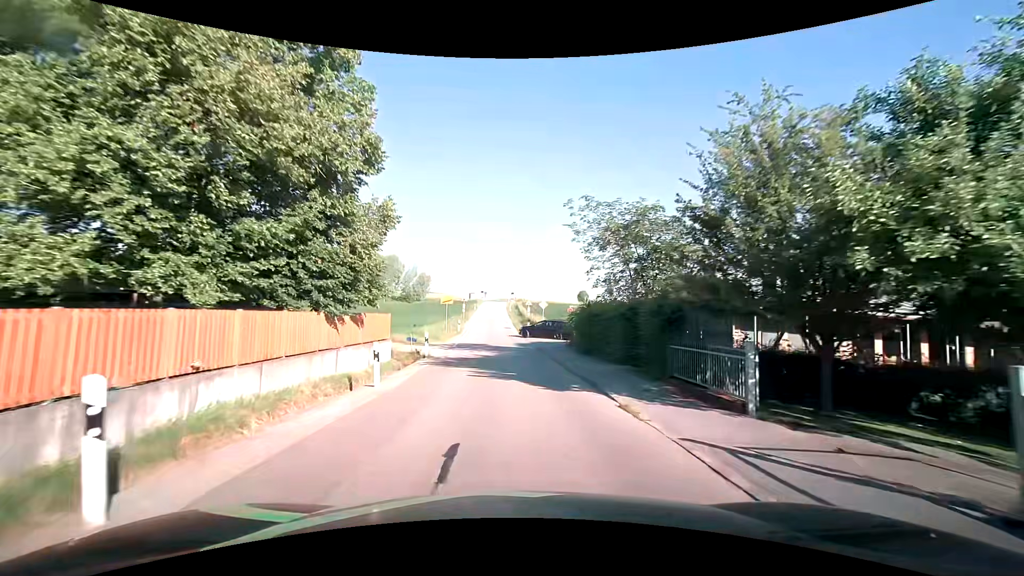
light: Day
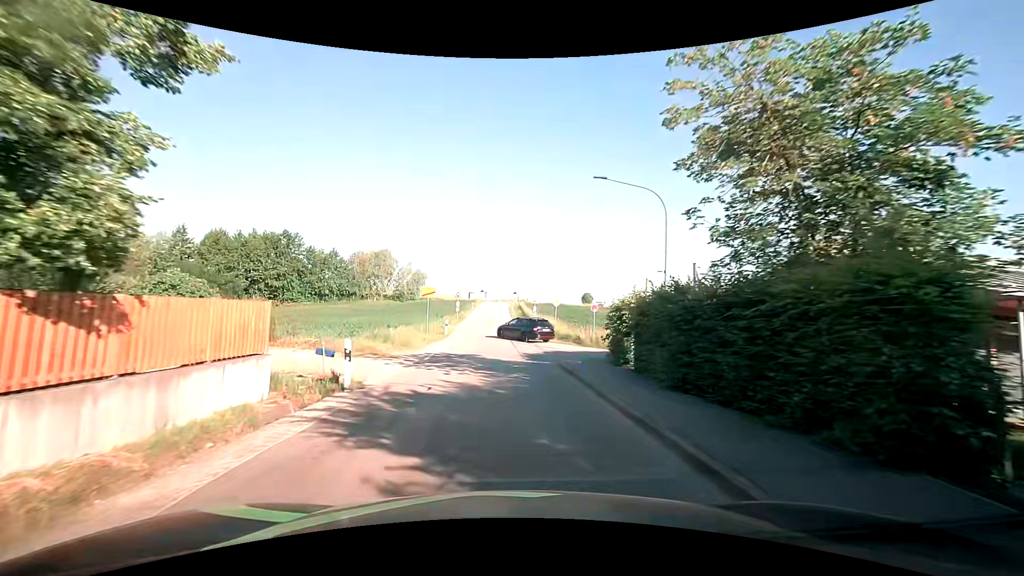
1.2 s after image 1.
(+0.1, +10.4) m; 0°
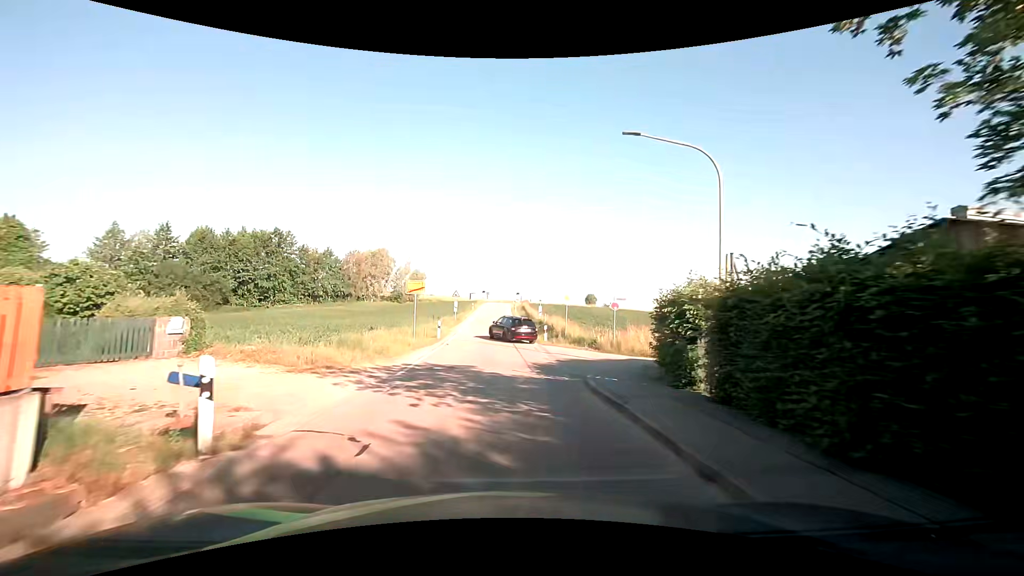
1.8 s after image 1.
(0.0, +4.9) m; +1°
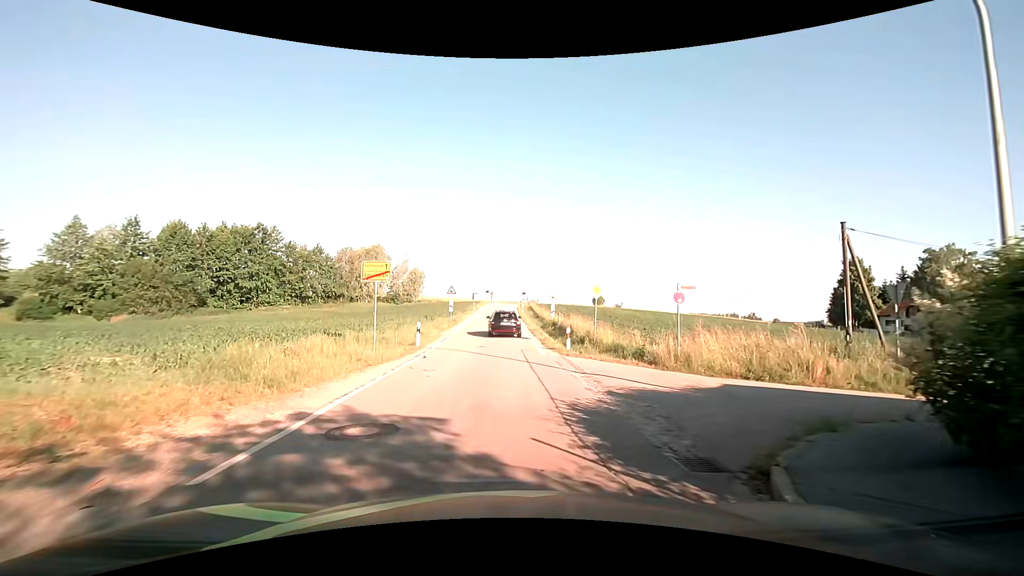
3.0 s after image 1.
(-0.2, +8.2) m; -2°
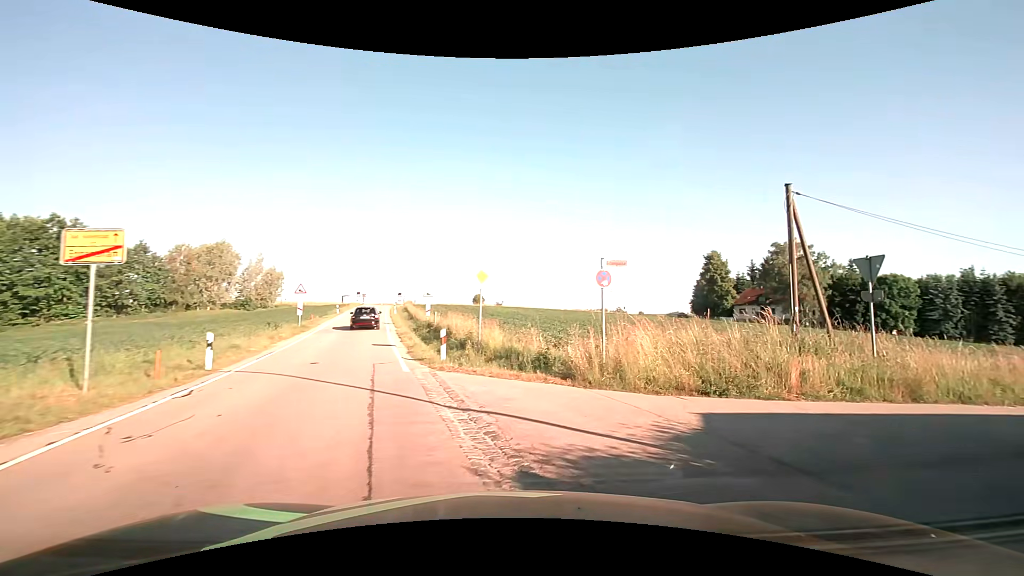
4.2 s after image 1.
(+0.4, +5.6) m; +15°
